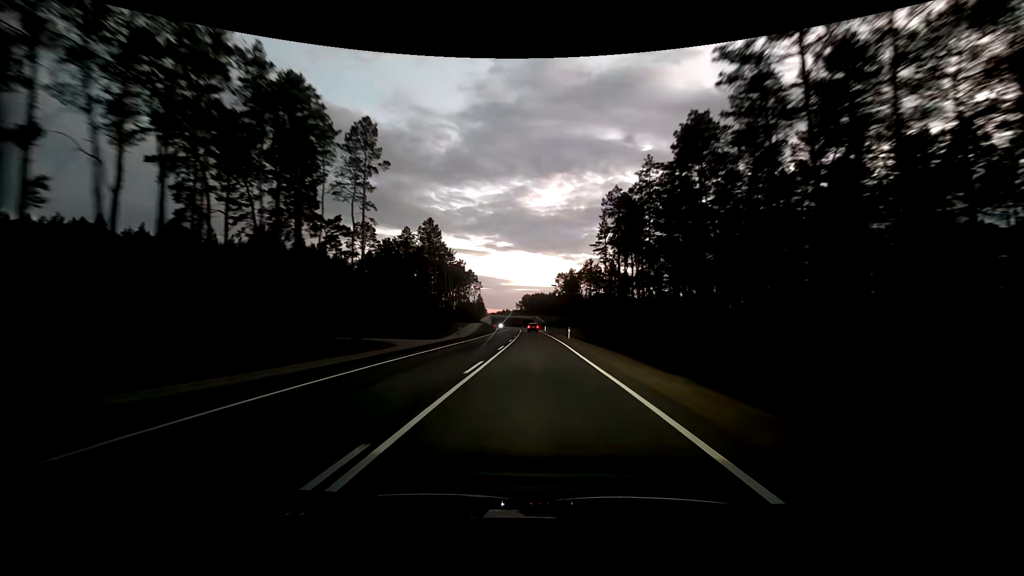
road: primary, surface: asphalt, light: Dusk
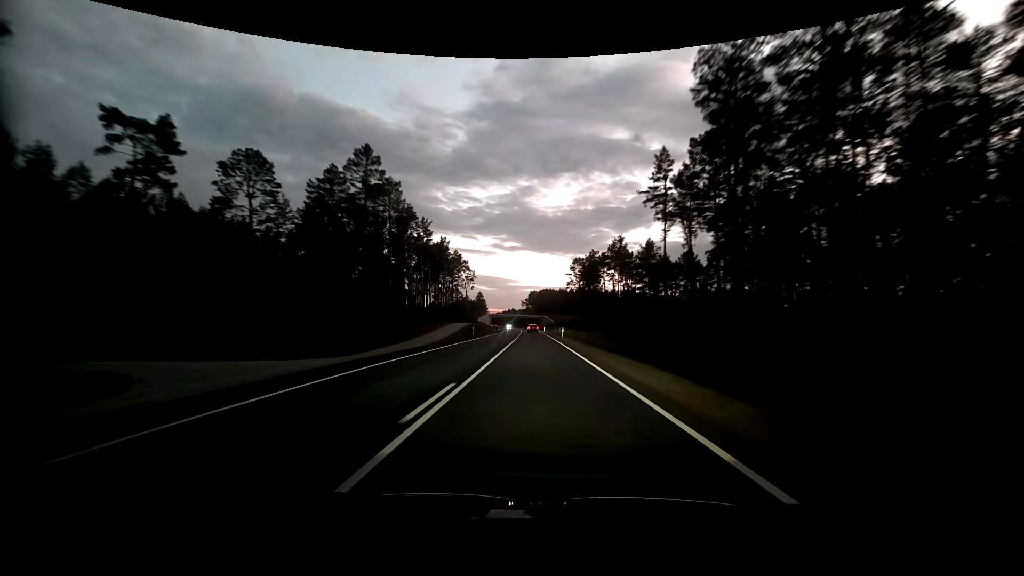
(-0.1, +42.6) m; -1°
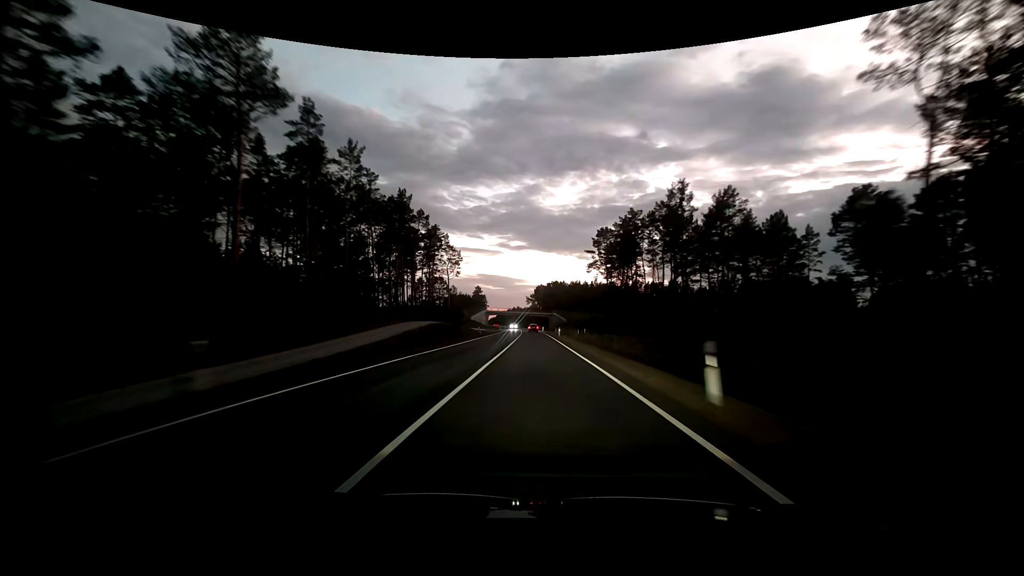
(-0.1, +42.8) m; -1°
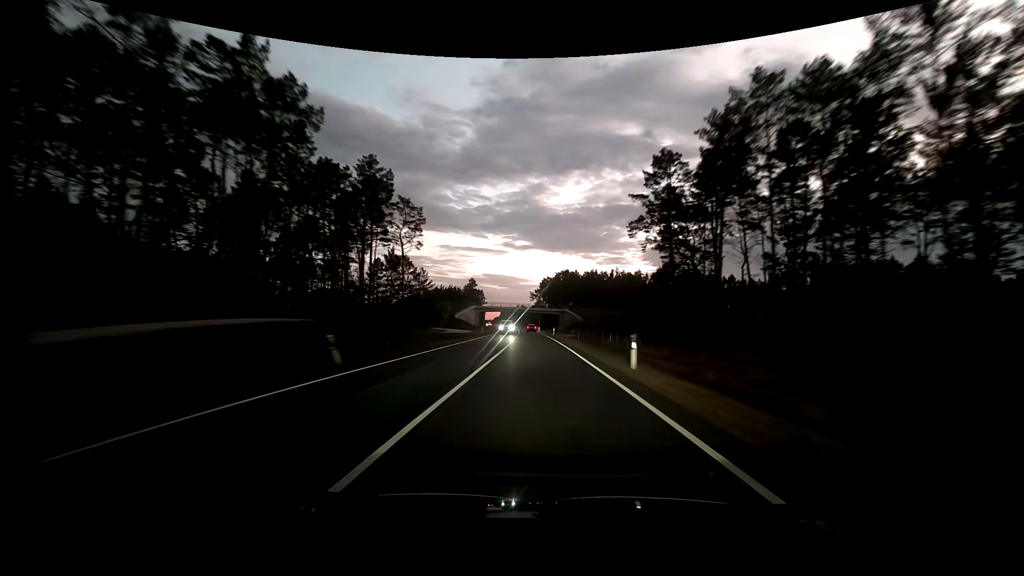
(-0.1, +43.4) m; 0°
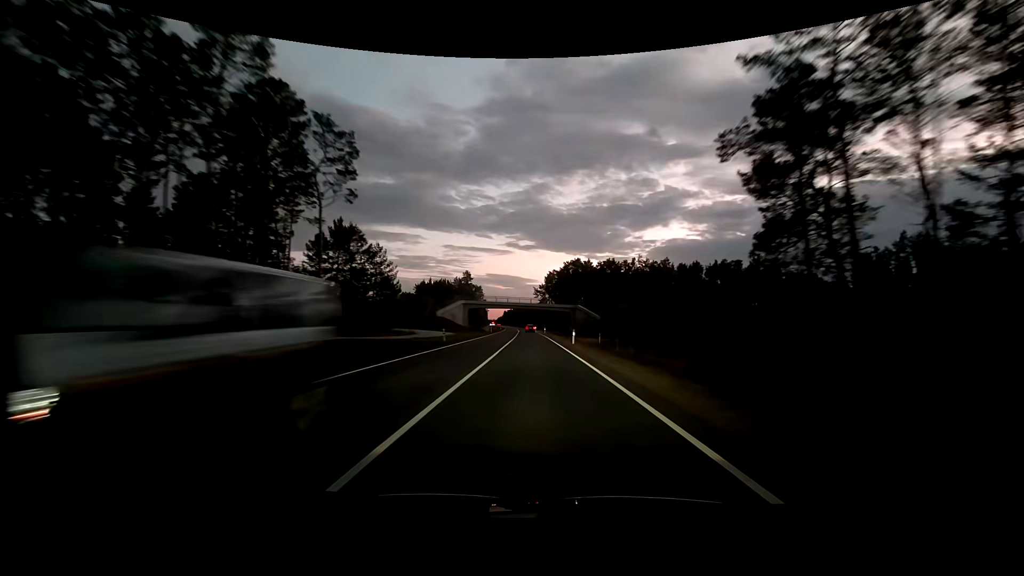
(-0.2, +29.5) m; 0°
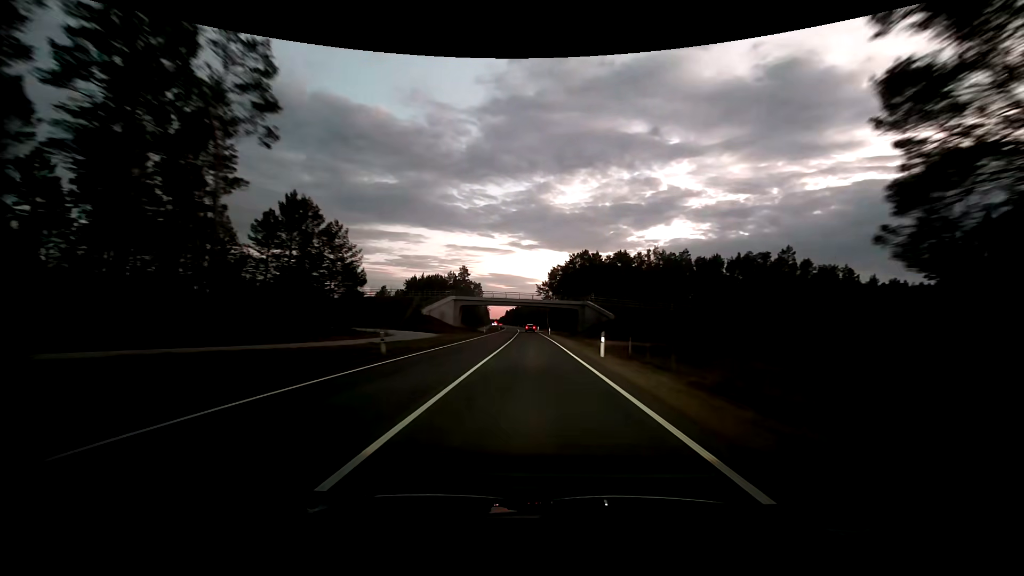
(-0.1, +14.9) m; -1°
(0, +10) (0, +20) (0, +30) (0, +40) (0, +50) (-1, +60) (-1, +70) (-1, +80) (-1, +90) (-2, +100) m
